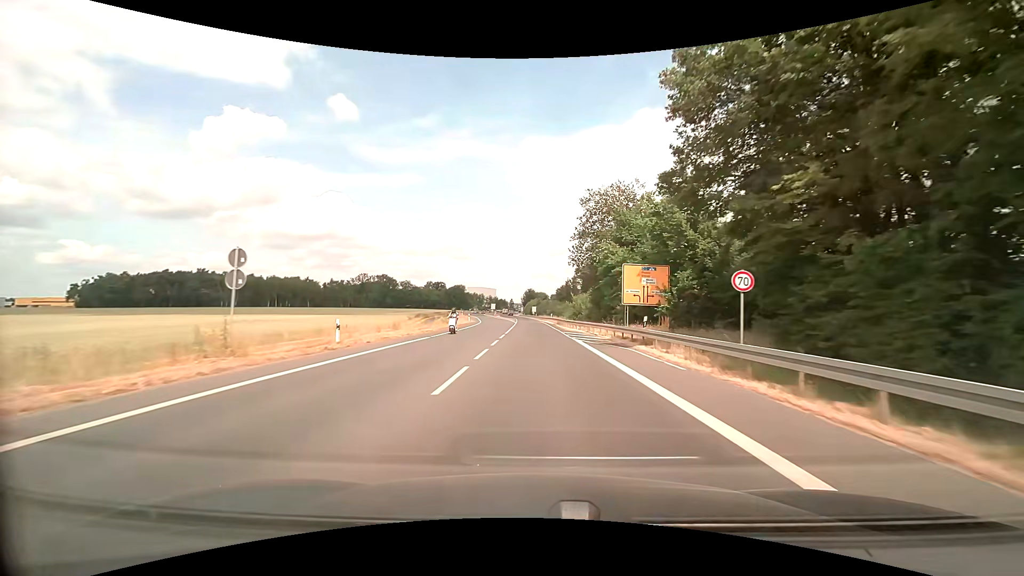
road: primary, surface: asphalt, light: Day
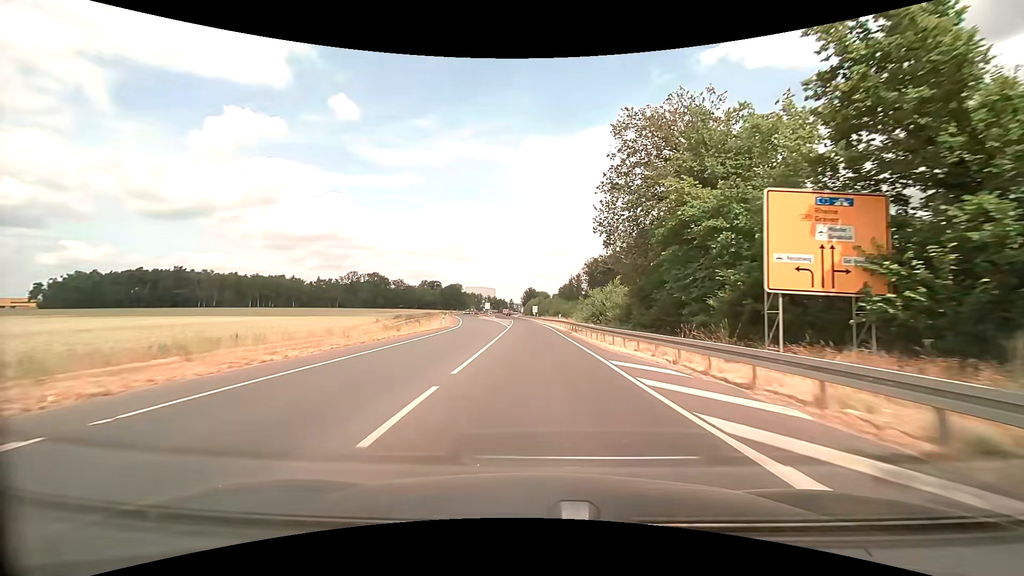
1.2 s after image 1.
(+0.1, +21.5) m; 0°
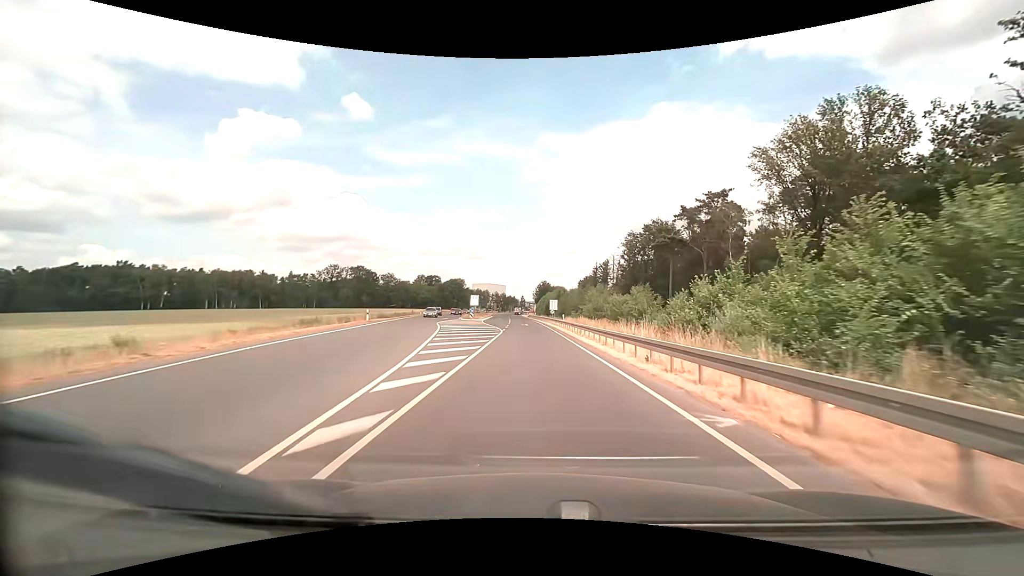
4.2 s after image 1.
(-0.6, +53.7) m; -1°
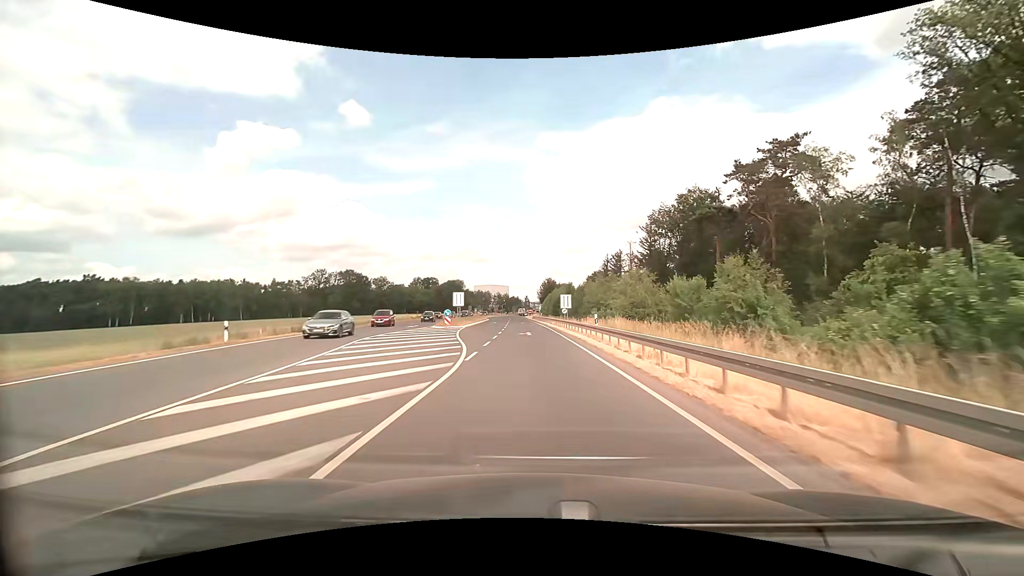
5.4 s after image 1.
(-0.1, +21.5) m; -1°
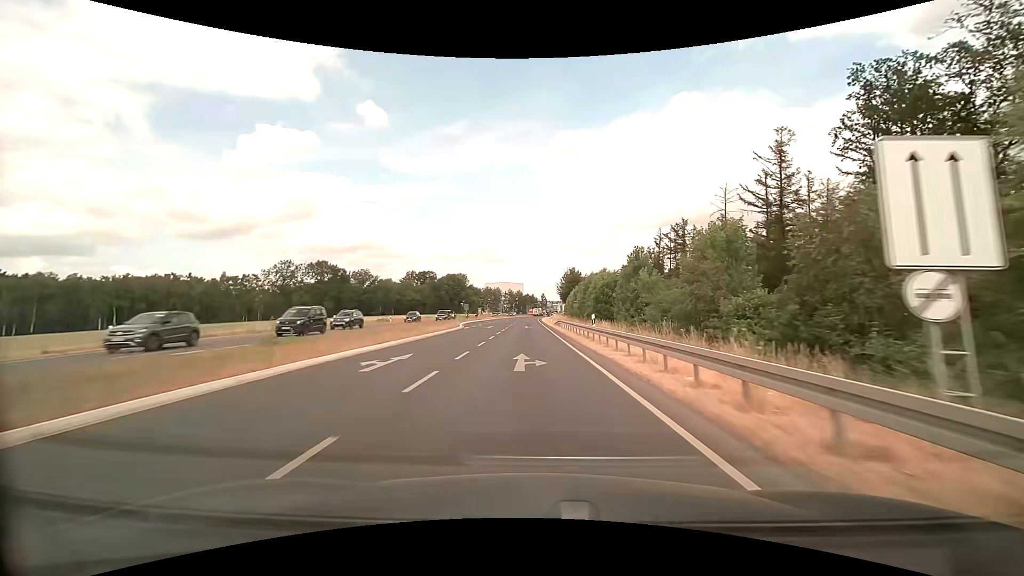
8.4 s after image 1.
(-0.8, +53.8) m; -2°
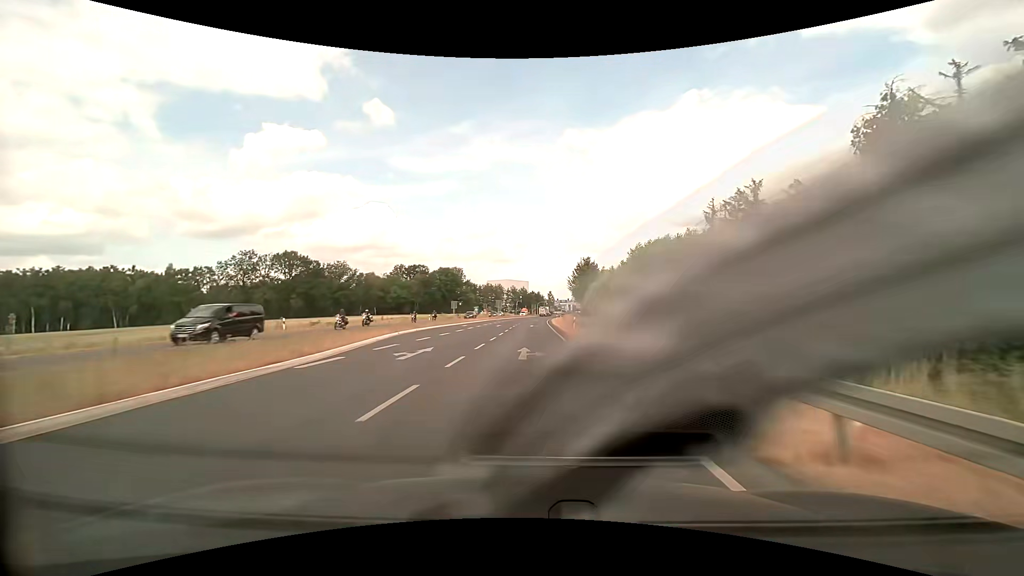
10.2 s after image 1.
(-0.2, +32.4) m; -1°
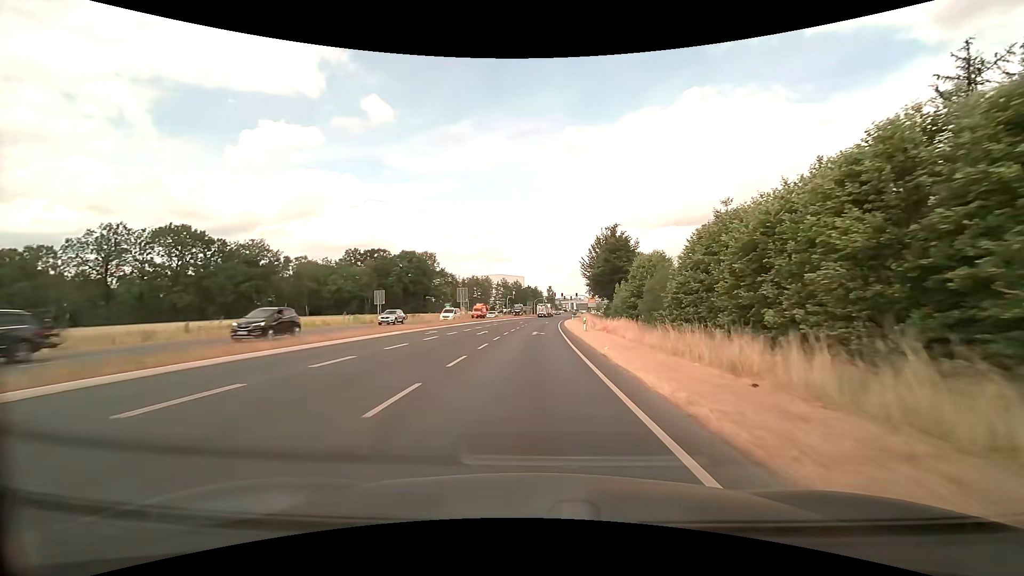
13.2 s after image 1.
(+0.1, +53.9) m; 0°
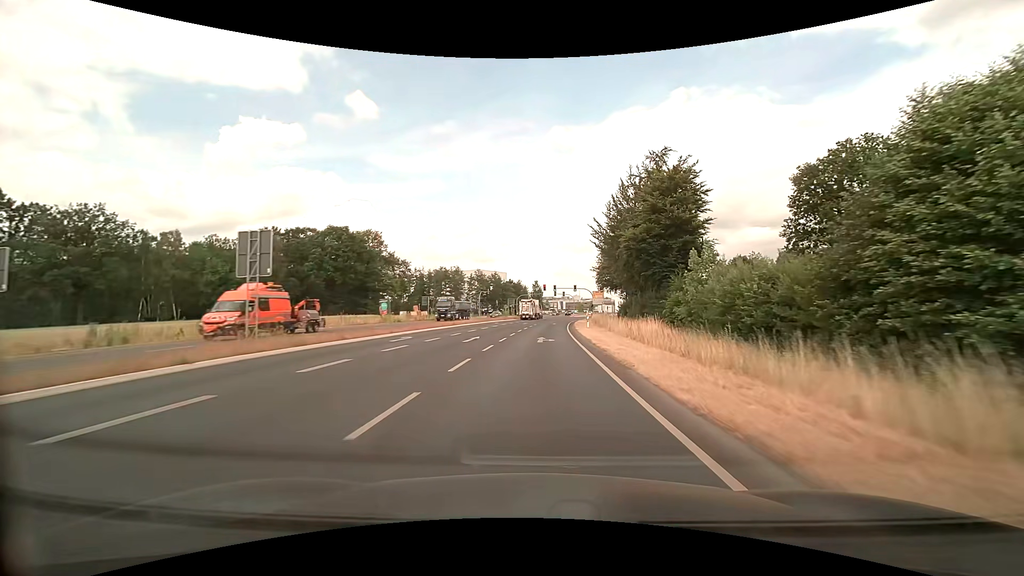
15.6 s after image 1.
(+0.5, +43.1) m; +2°
(0, +10) (0, +20) (0, +30) (+1, +40) (+1, +50) (+2, +60) (+3, +70) (+4, +80) (+5, +90) (+7, +100) m
